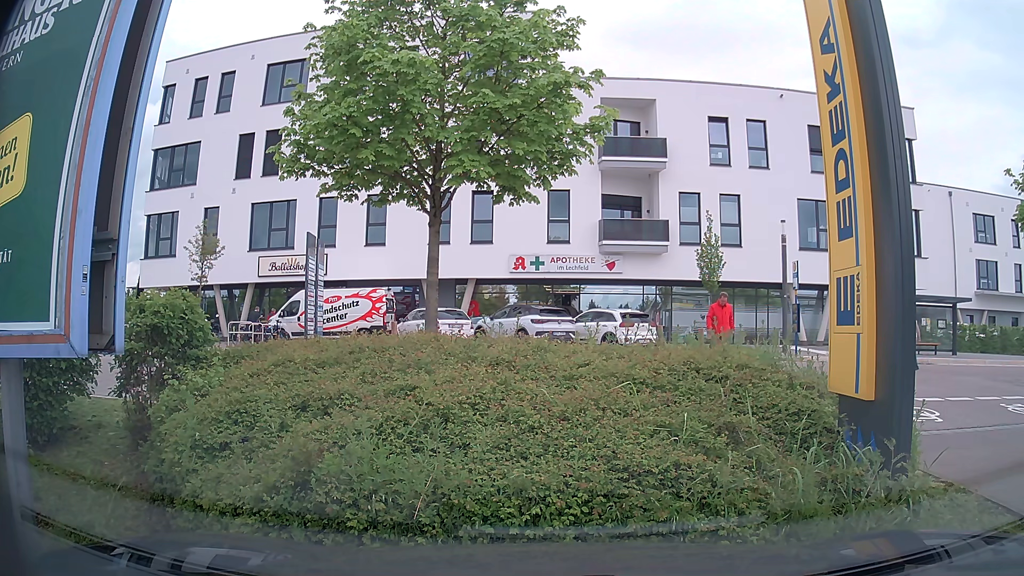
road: service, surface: asphalt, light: Day
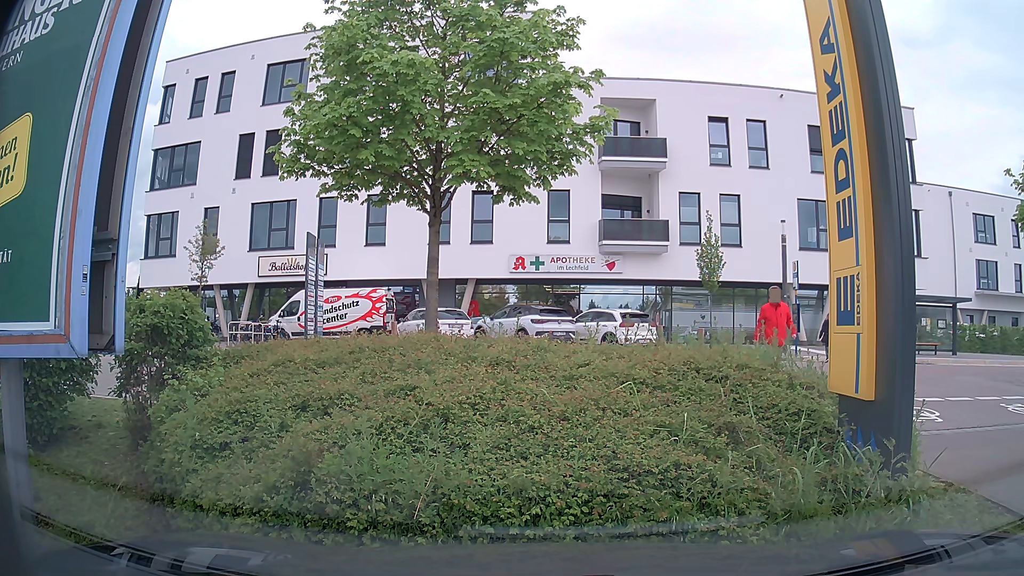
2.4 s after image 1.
(0.0, 0.0) m; 0°
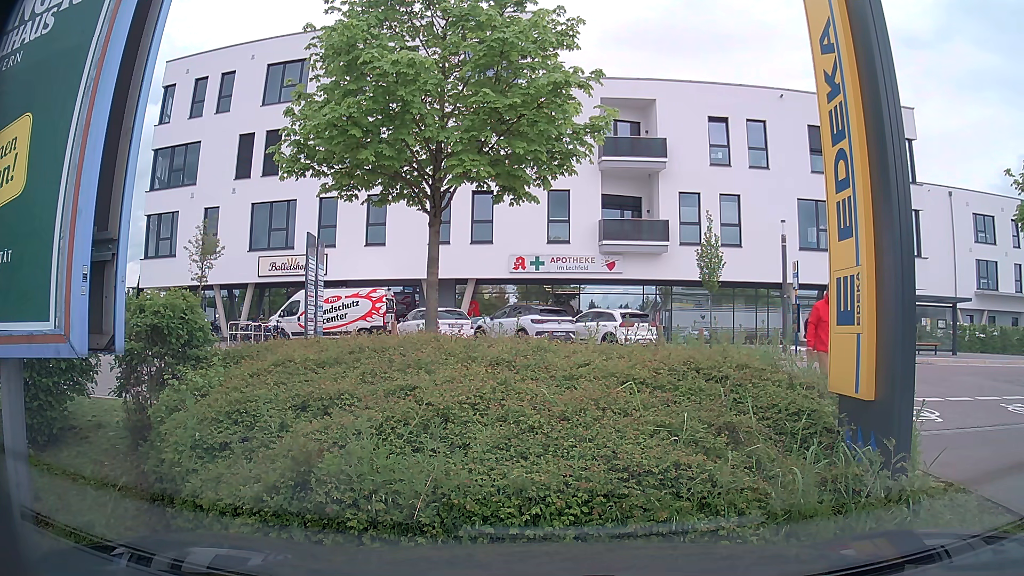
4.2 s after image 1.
(0.0, 0.0) m; 0°
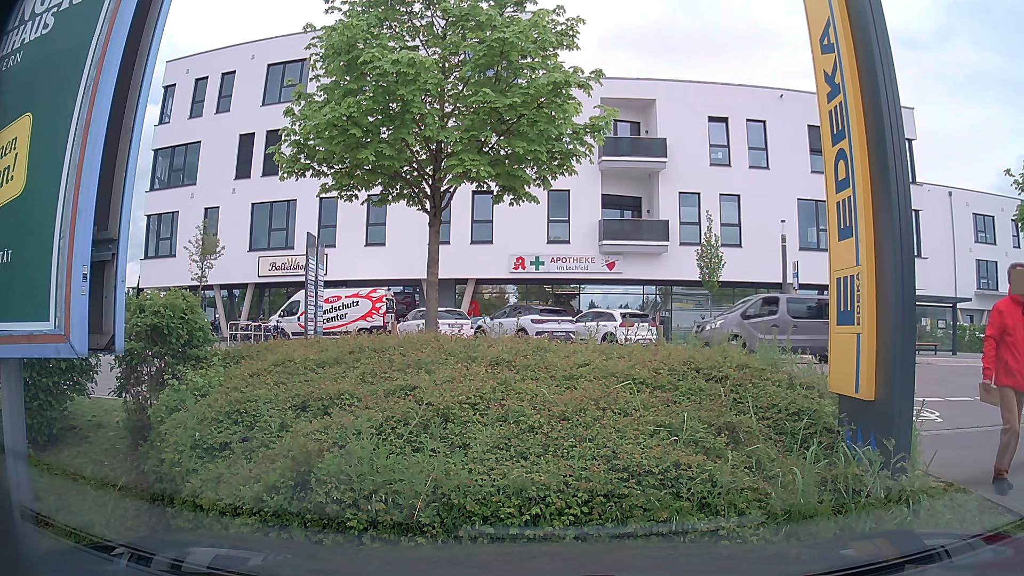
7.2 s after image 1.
(0.0, 0.0) m; 0°
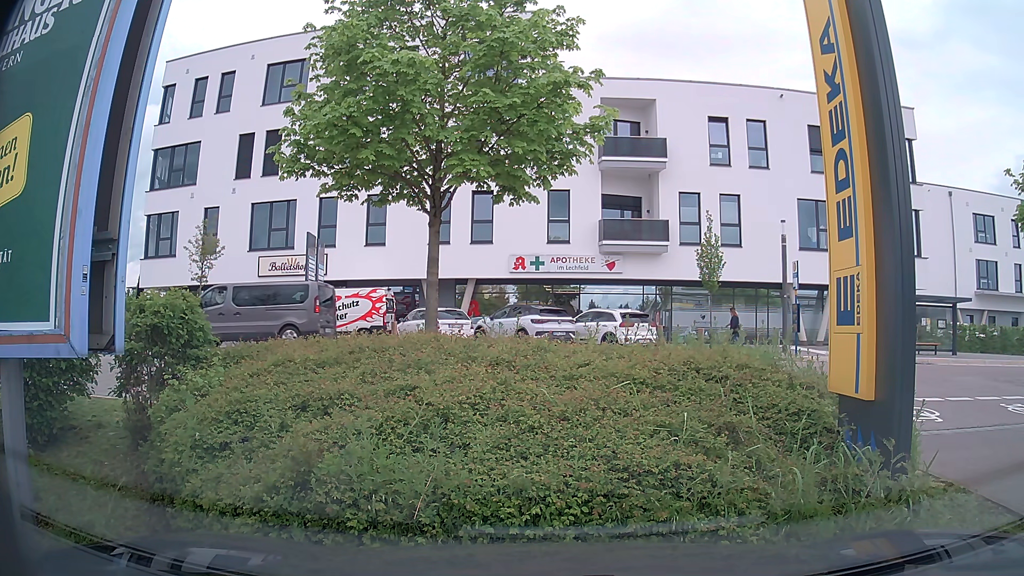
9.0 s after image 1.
(0.0, 0.0) m; 0°
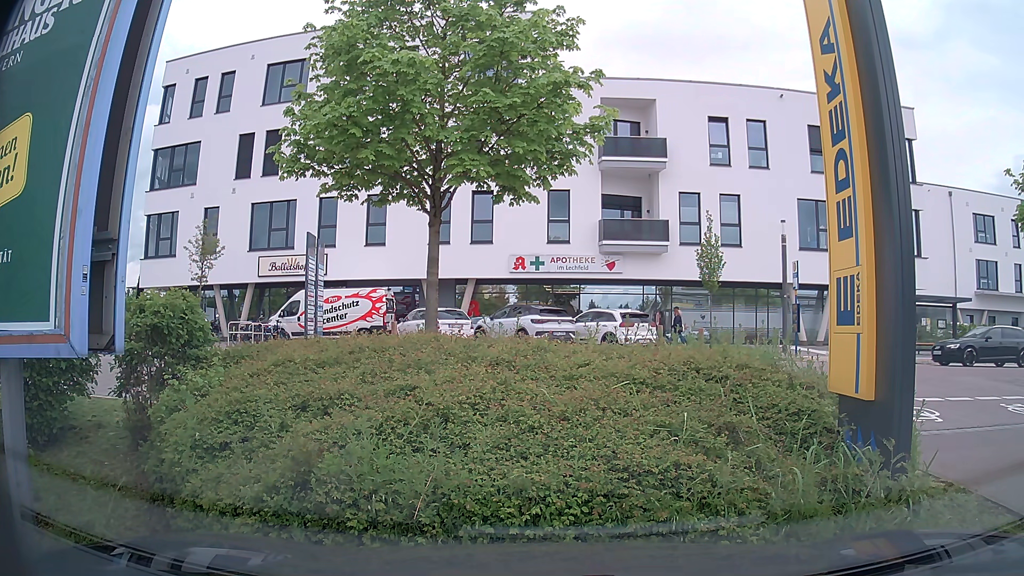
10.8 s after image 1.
(0.0, 0.0) m; 0°
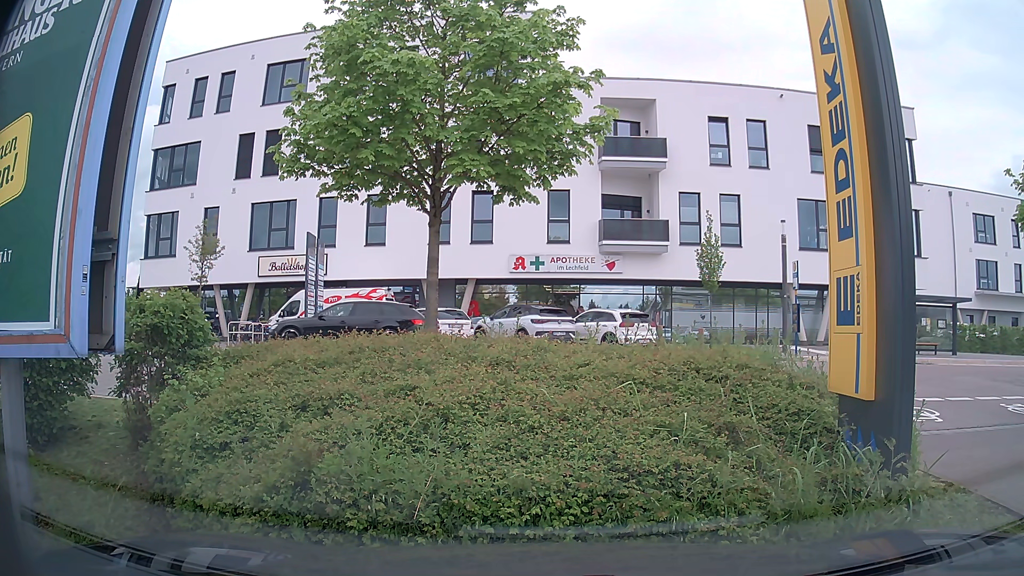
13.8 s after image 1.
(0.0, 0.0) m; 0°
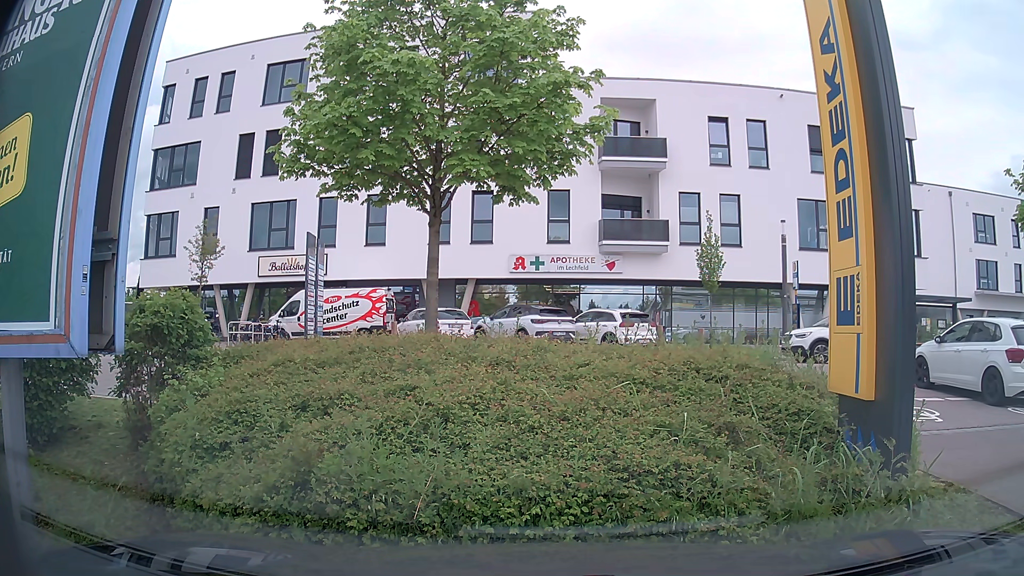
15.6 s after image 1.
(0.0, 0.0) m; 0°
